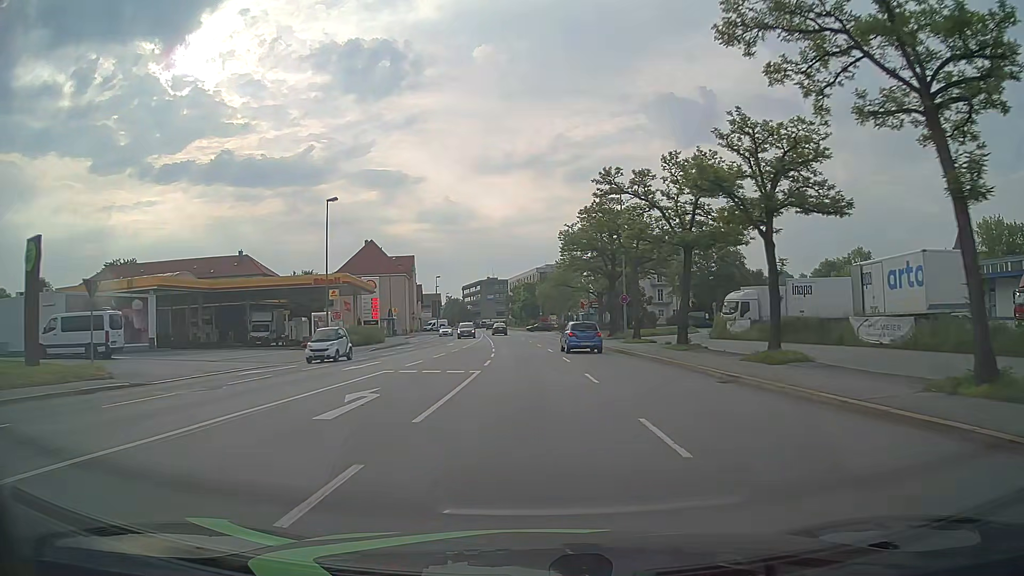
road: primary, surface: asphalt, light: Day
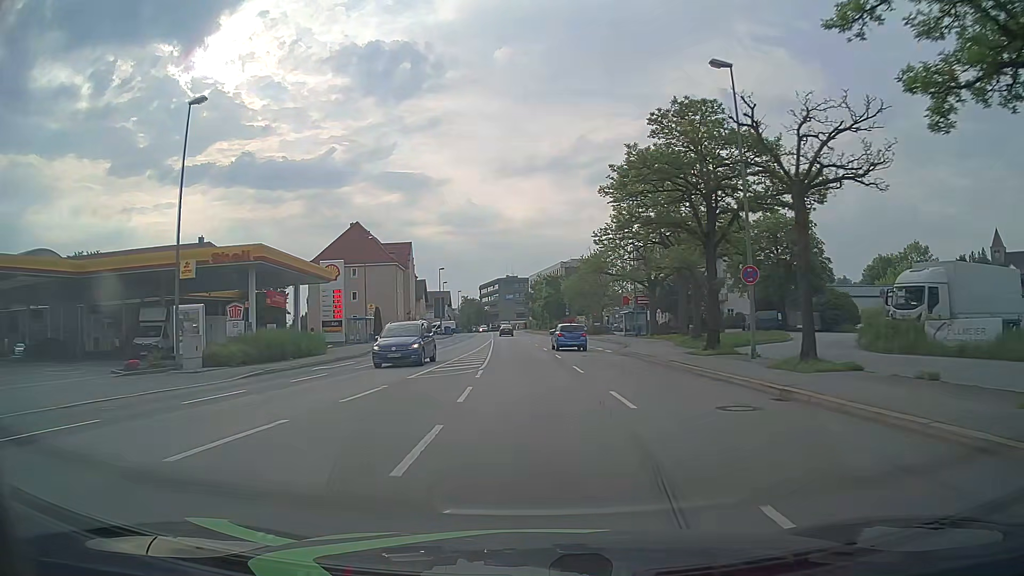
(-0.3, +22.8) m; -2°
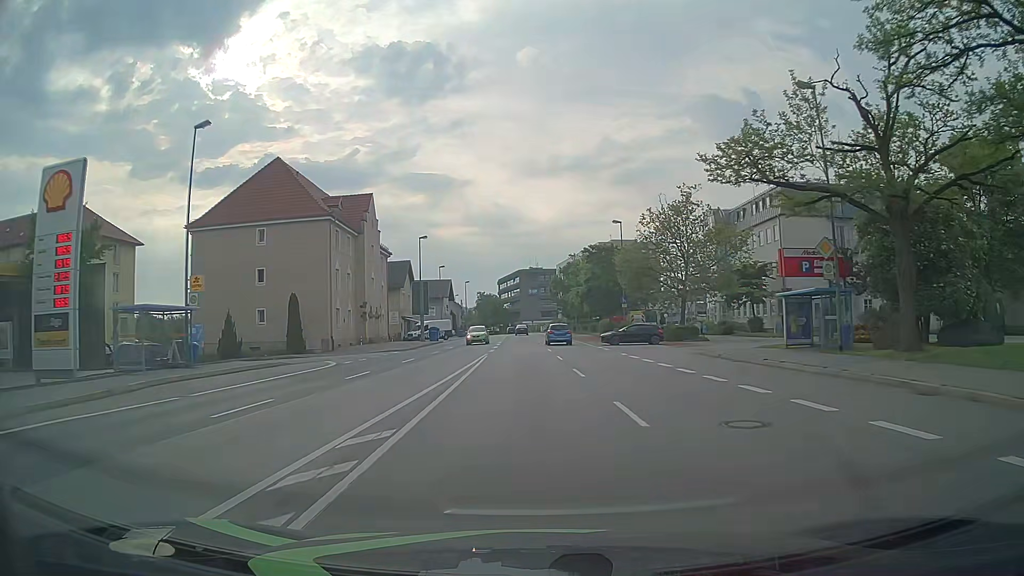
(-1.0, +38.0) m; -2°
(0, +10) (0, +20) (-1, +30) (-1, +40) (-1, +50) (-1, +60) (-1, +70) (-1, +80) (-1, +90) (0, +100) m
